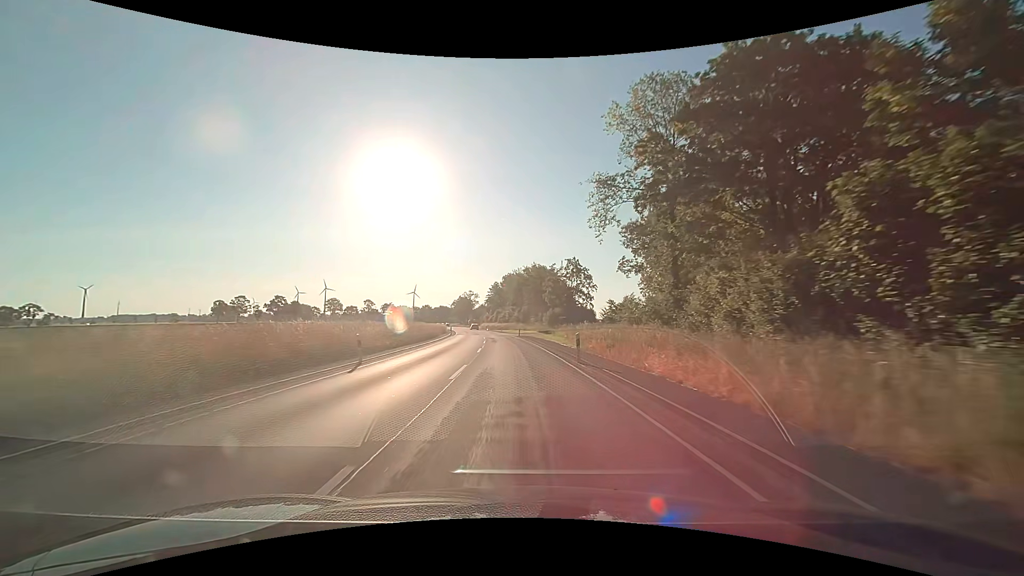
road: secondary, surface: asphalt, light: Day
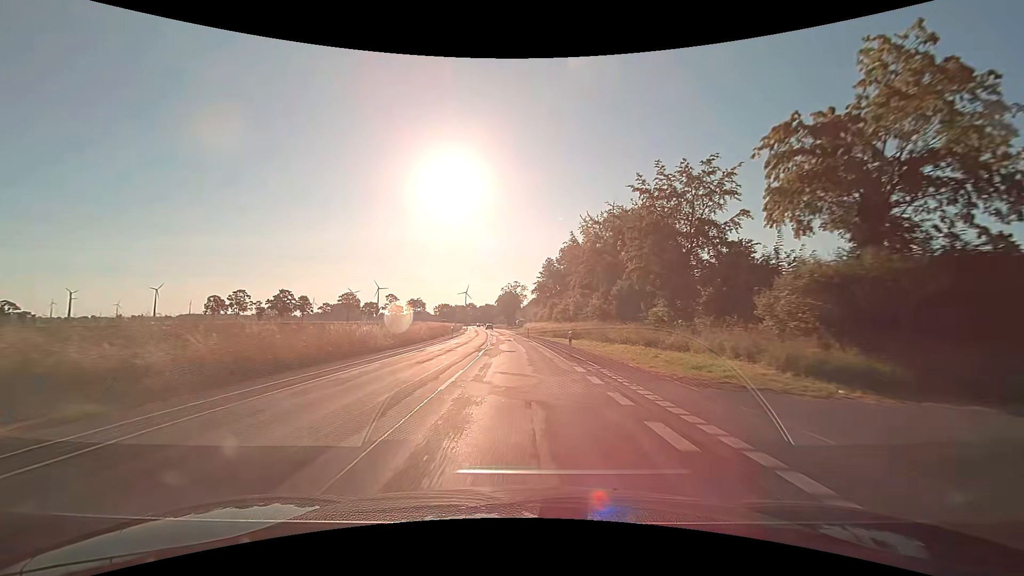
(-3.7, +62.5) m; -7°
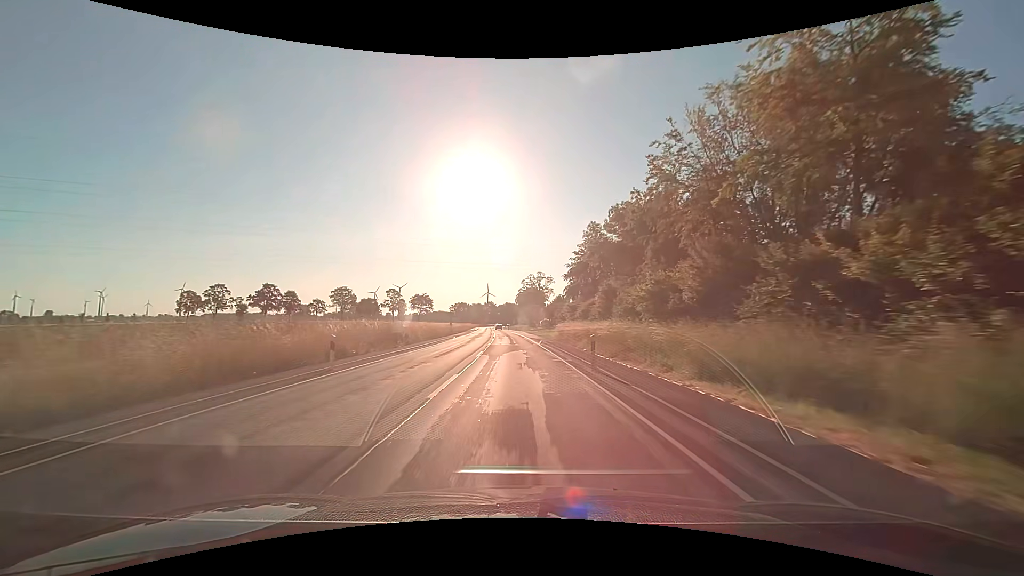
(-0.8, +37.6) m; -3°
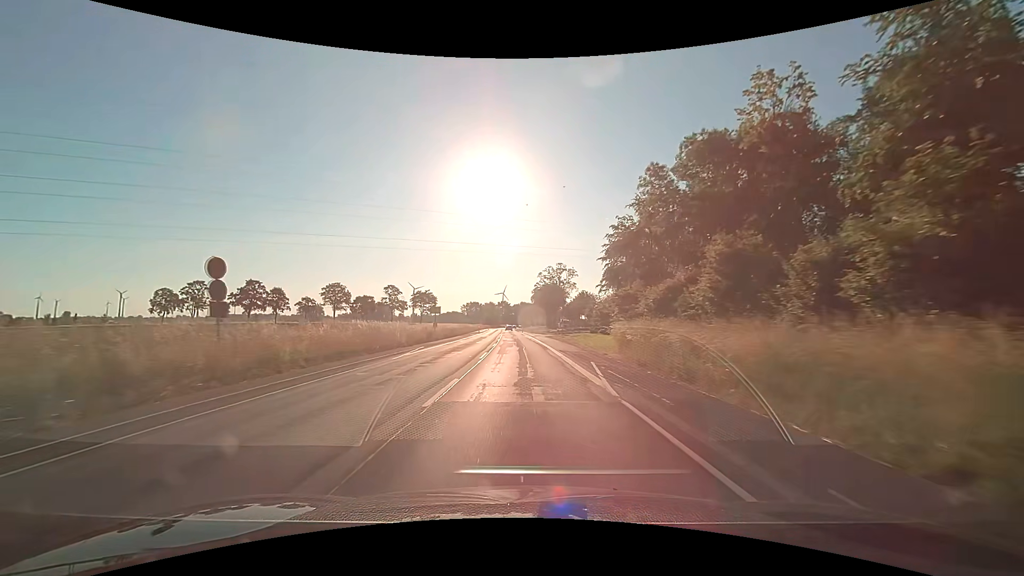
(-0.4, +25.1) m; -2°
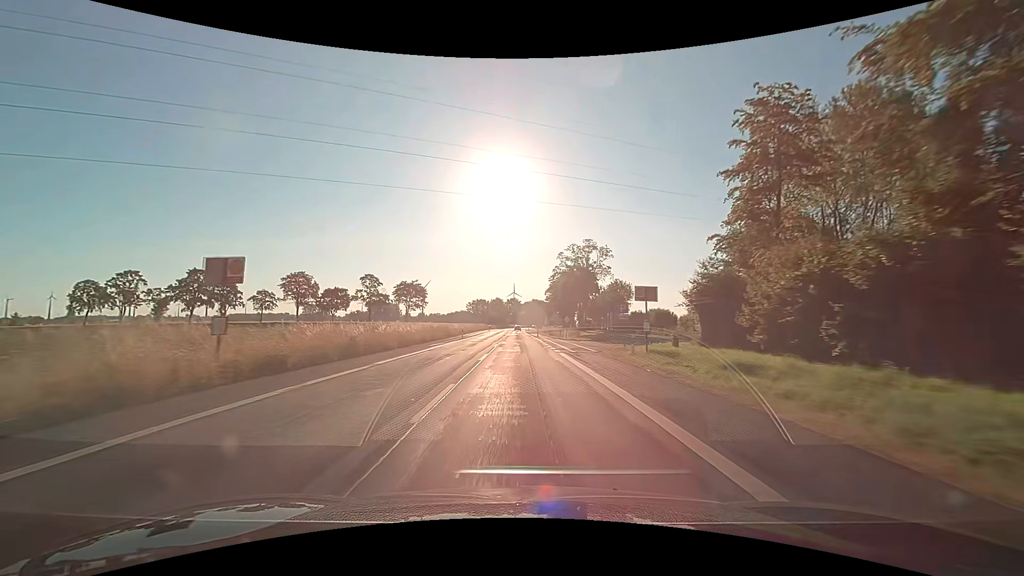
(-0.5, +37.6) m; -1°
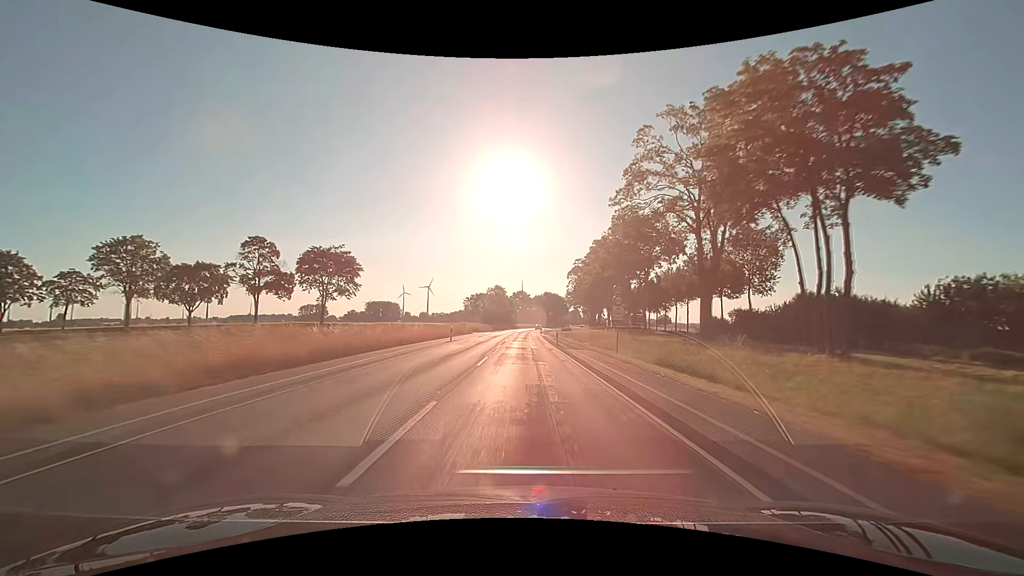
(-0.8, +62.7) m; -1°
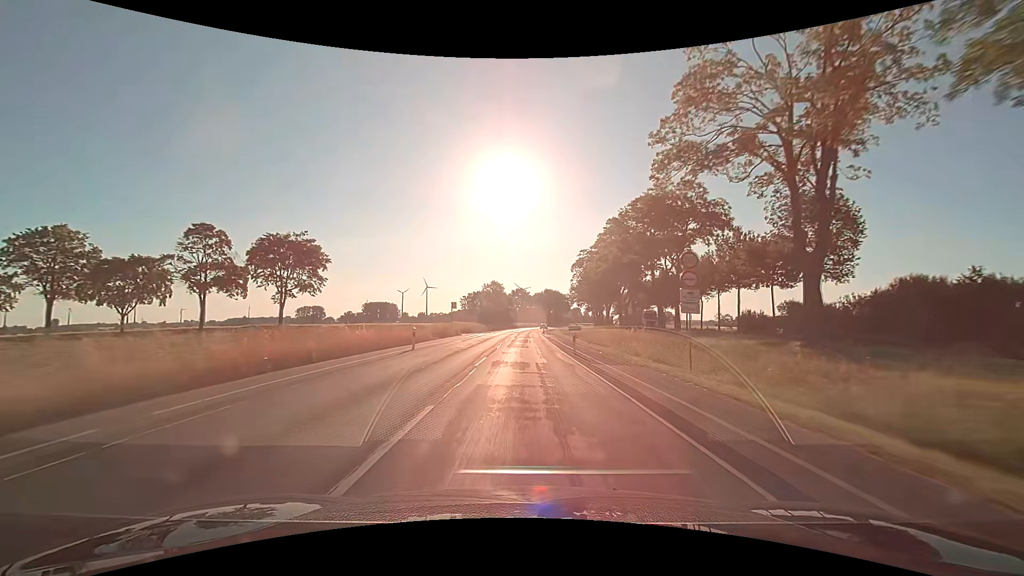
(0.0, +12.5) m; 0°
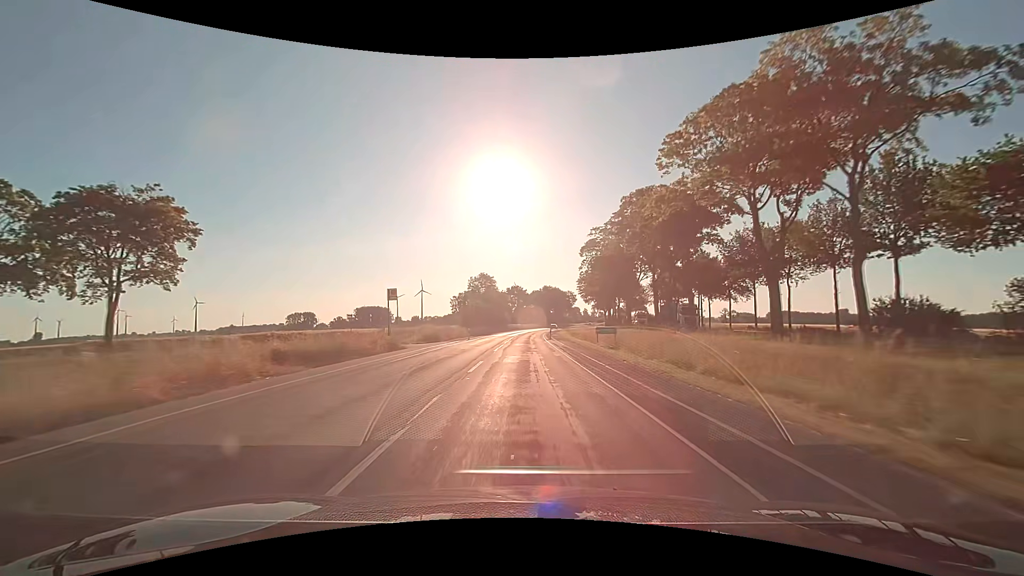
(+0.1, +25.1) m; 0°
(0, +10) (0, +20) (0, +30) (0, +40) (0, +50) (+1, +60) (+1, +70) (+2, +80) (+2, +90) (+3, +100) m
